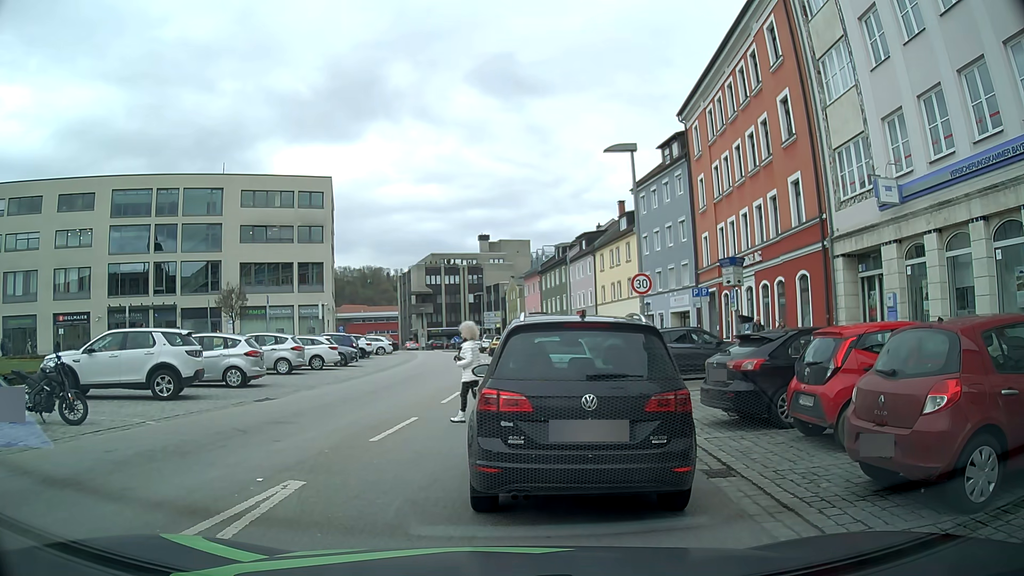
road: tertiary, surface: asphalt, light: Day
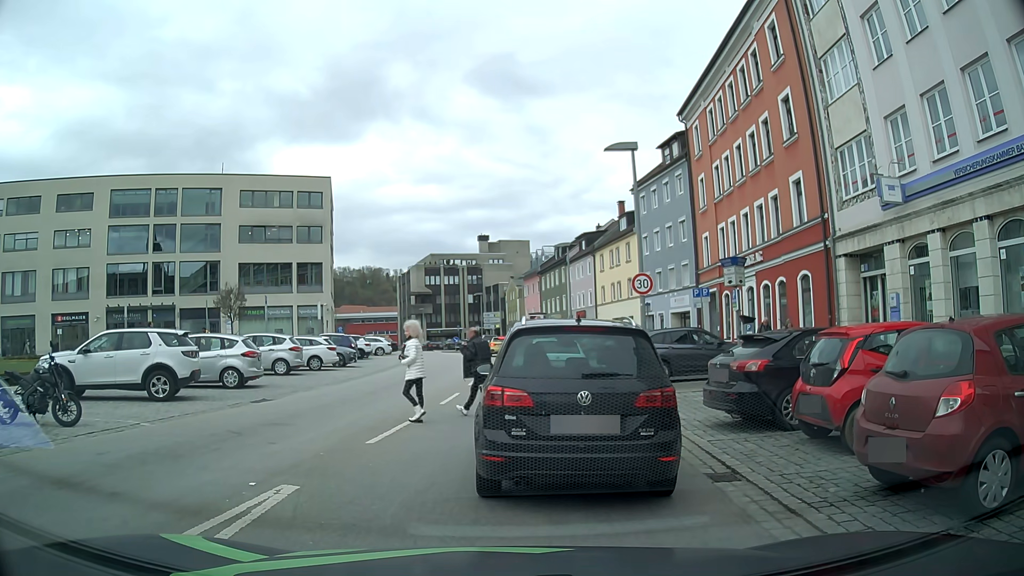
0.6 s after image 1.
(0.0, +0.2) m; 0°
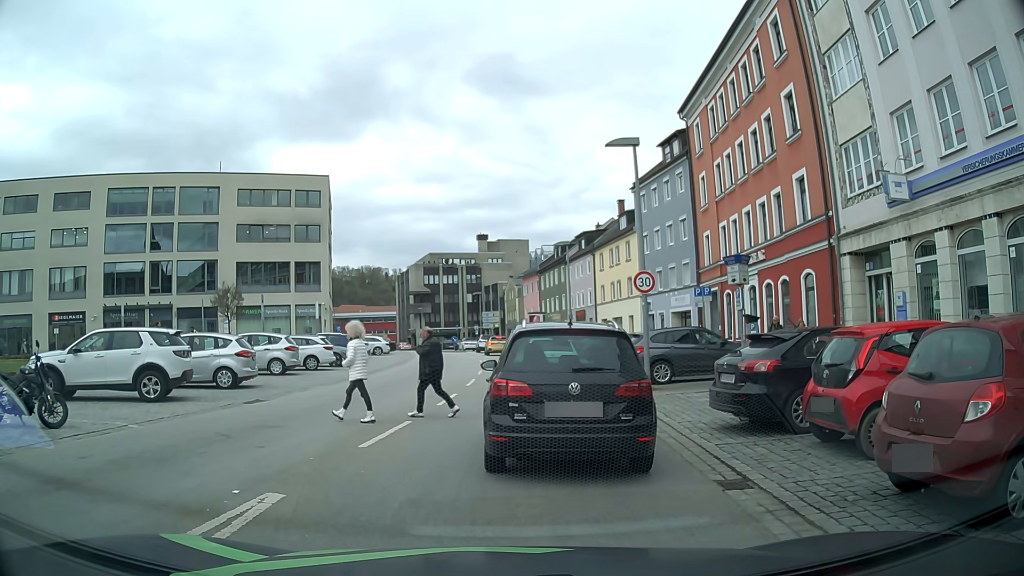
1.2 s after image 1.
(0.0, +0.4) m; 0°
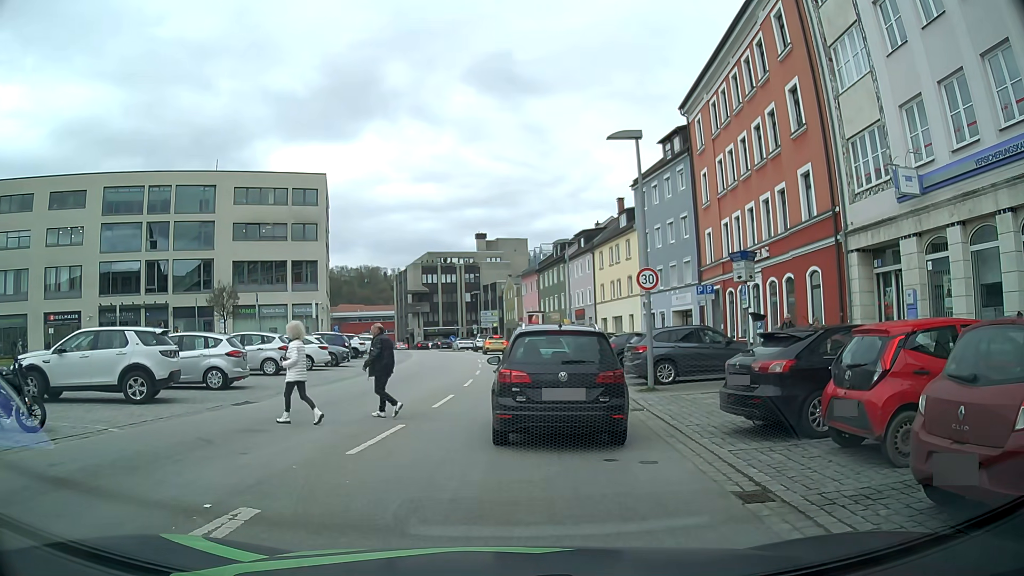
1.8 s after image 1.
(0.0, +0.6) m; 0°
